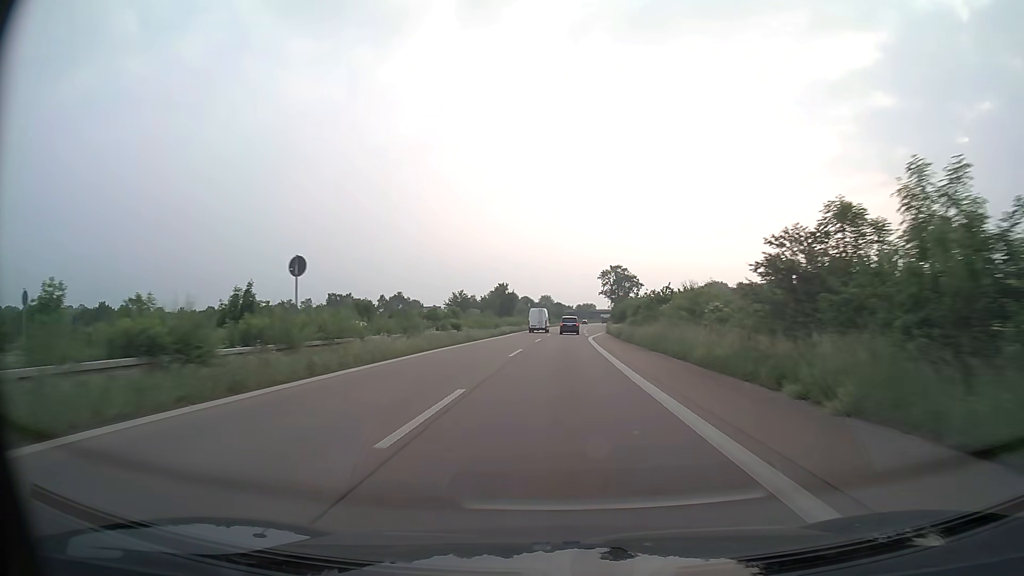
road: trunk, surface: asphalt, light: Day
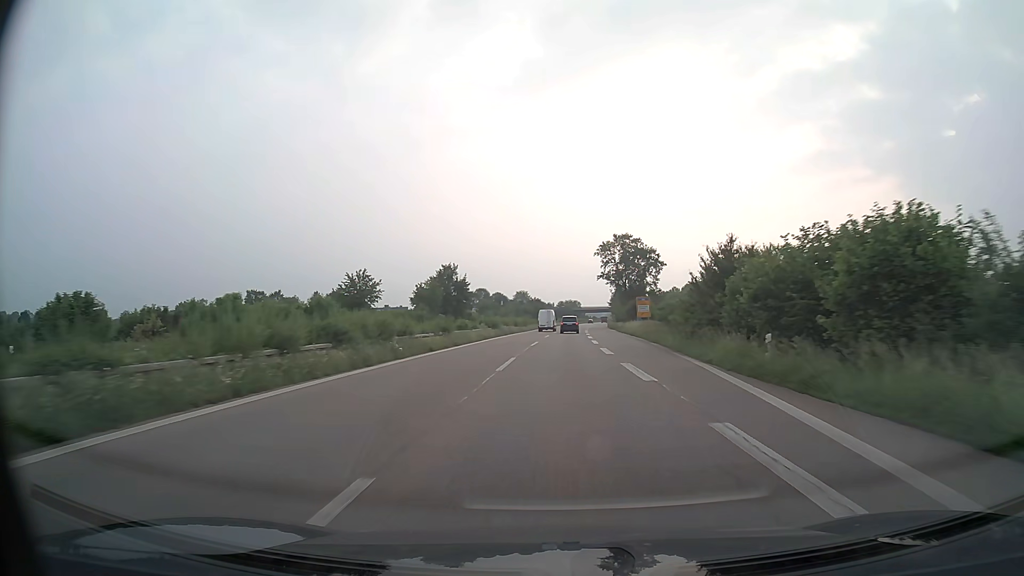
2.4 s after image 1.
(+0.9, +61.6) m; +2°
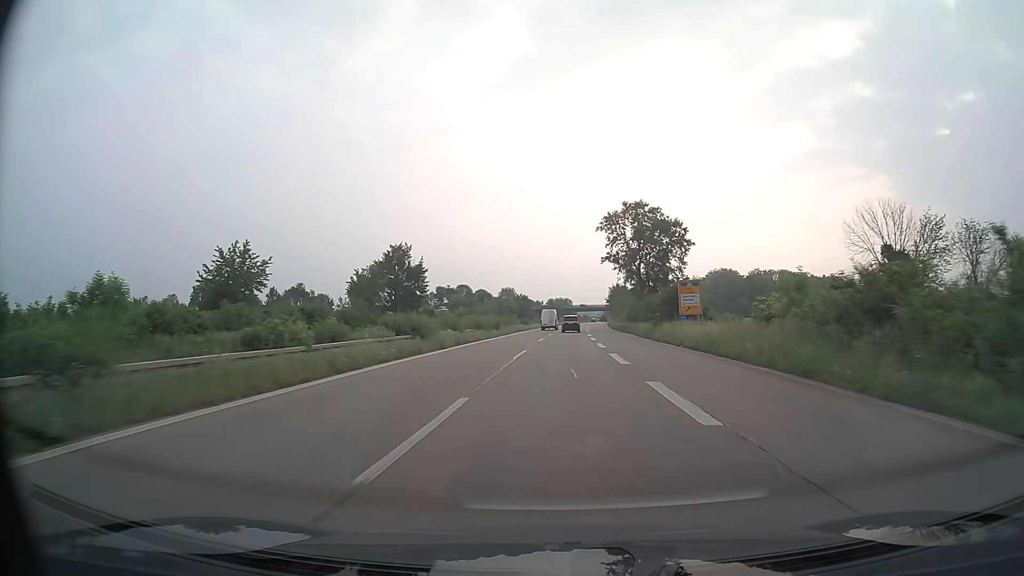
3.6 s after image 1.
(+0.2, +30.5) m; +1°
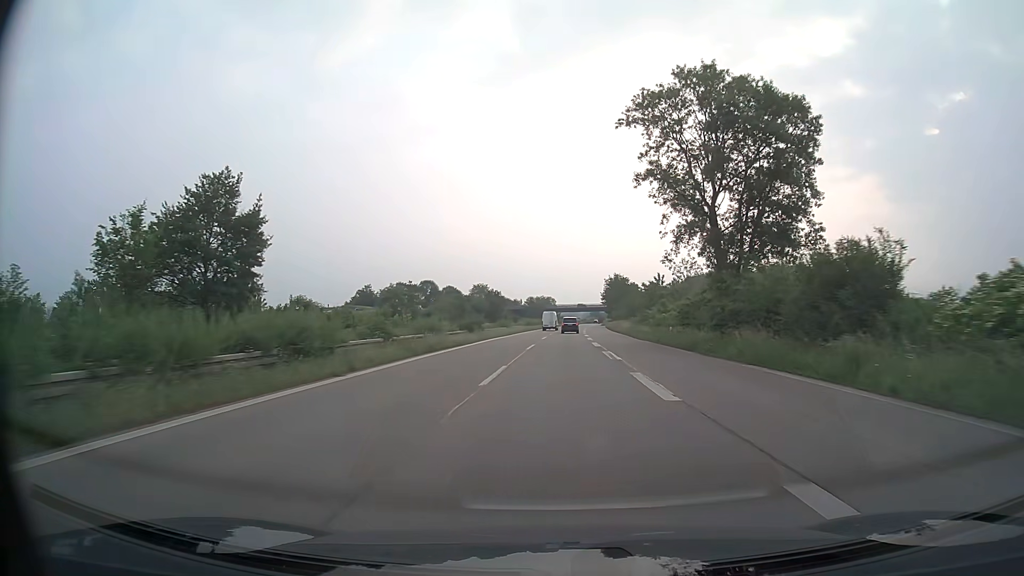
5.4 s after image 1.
(+0.5, +45.4) m; +1°
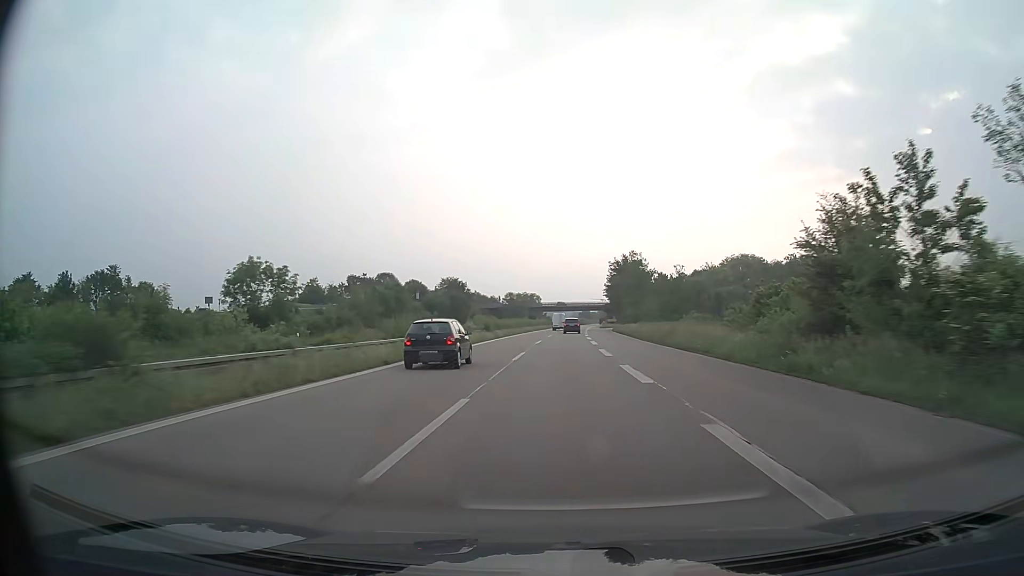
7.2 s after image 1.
(+0.5, +45.2) m; +1°
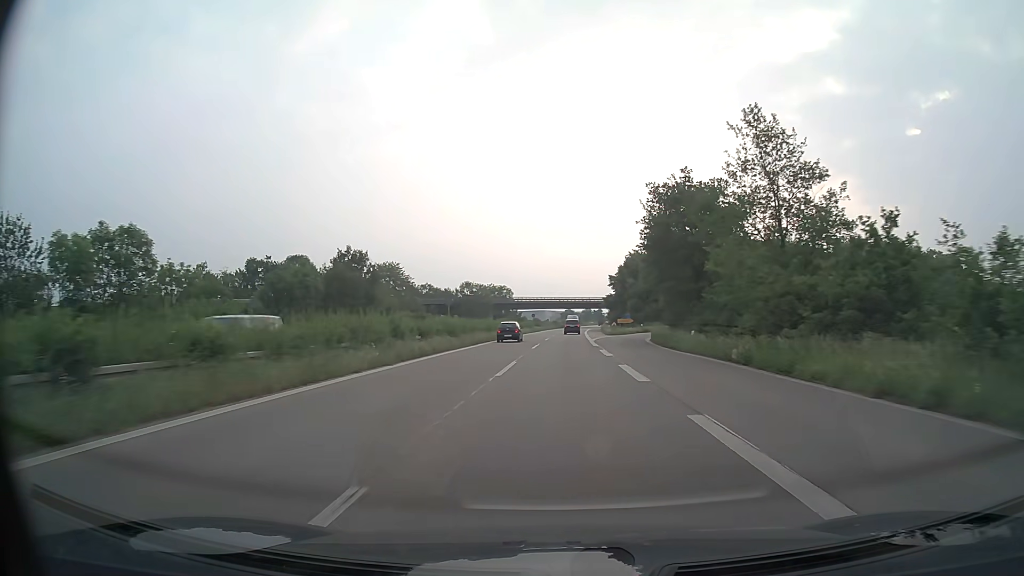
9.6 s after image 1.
(+0.9, +60.4) m; +2°
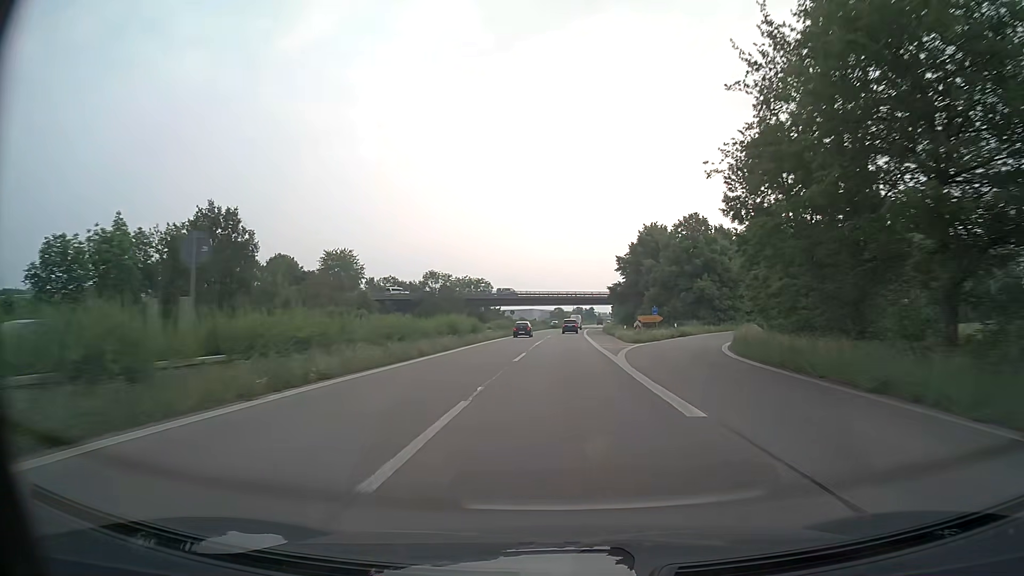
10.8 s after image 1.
(+0.3, +30.2) m; +1°
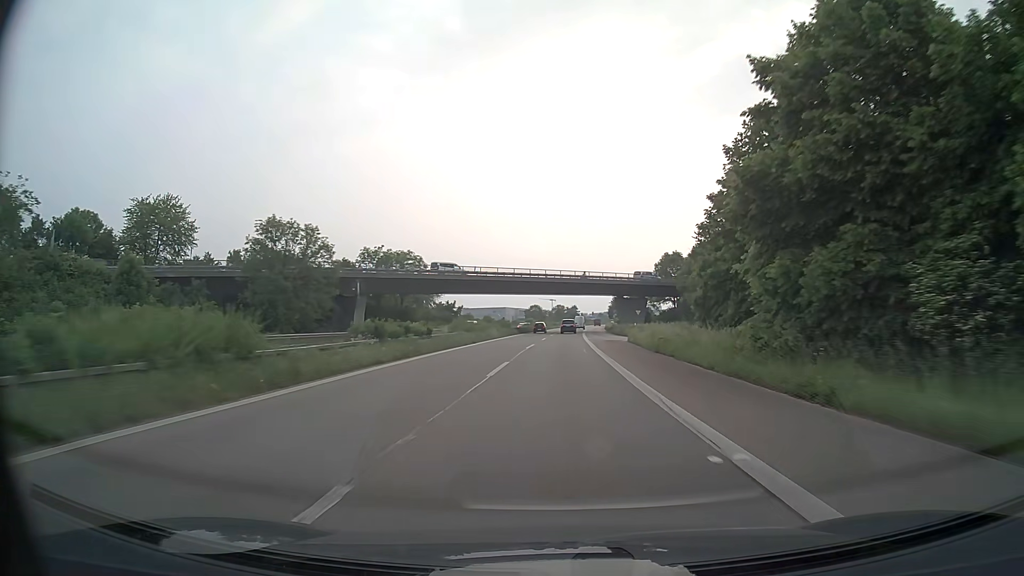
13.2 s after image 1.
(+0.7, +60.6) m; +1°
(0, +10) (0, +20) (0, +30) (0, +40) (+1, +50) (+1, +60) (+1, +70) (+2, +80) (+2, +90) (+3, +100) m
